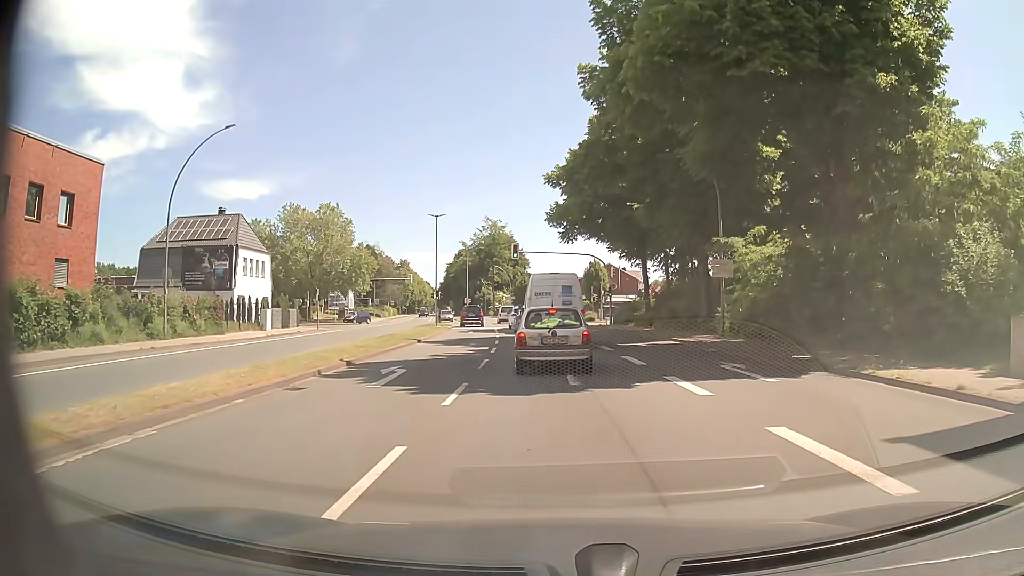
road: primary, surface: asphalt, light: Day
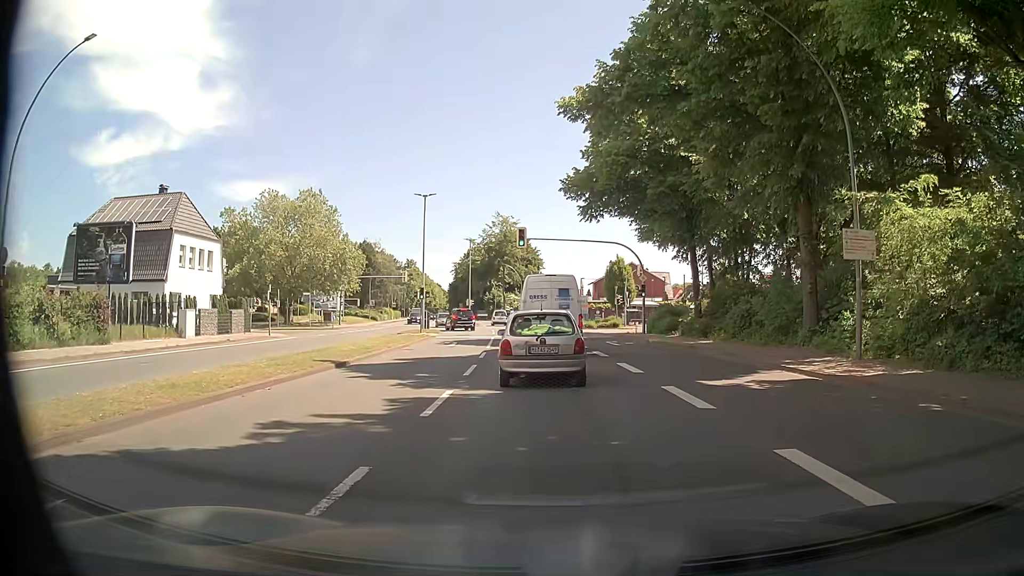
(0.0, +12.6) m; -2°
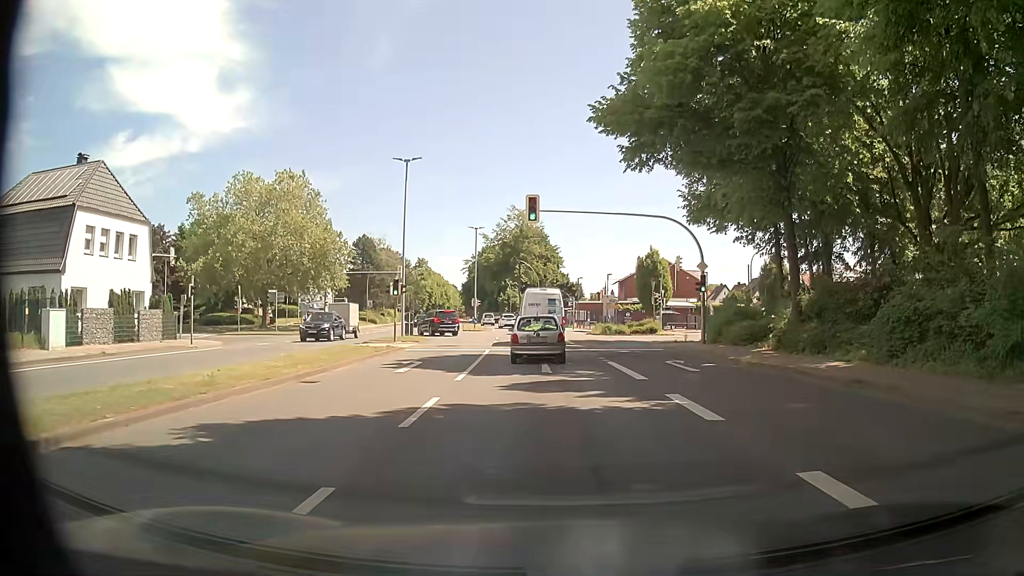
(0.0, +13.1) m; 0°
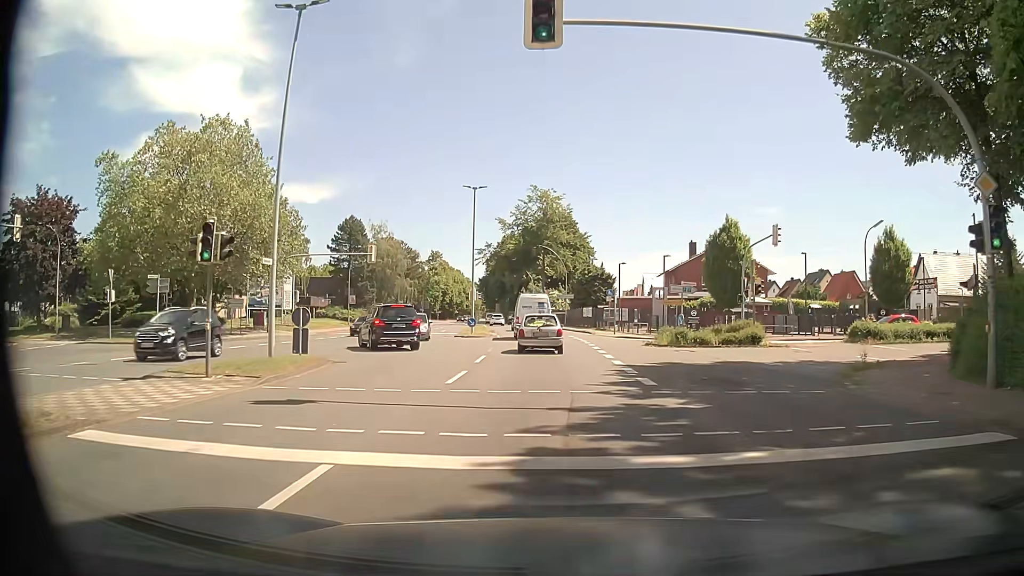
(-0.4, +21.5) m; -2°
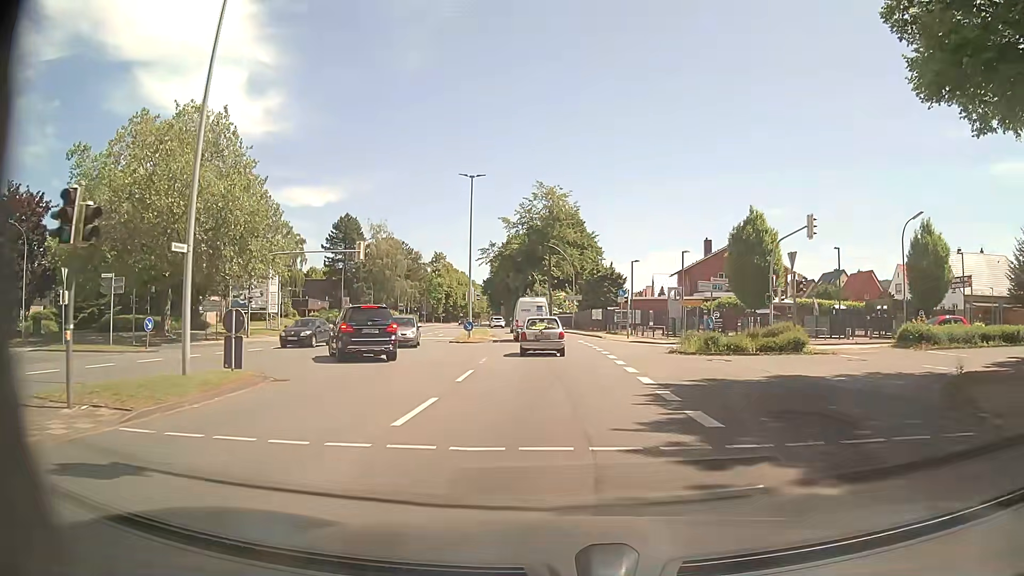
(0.0, +4.9) m; -1°
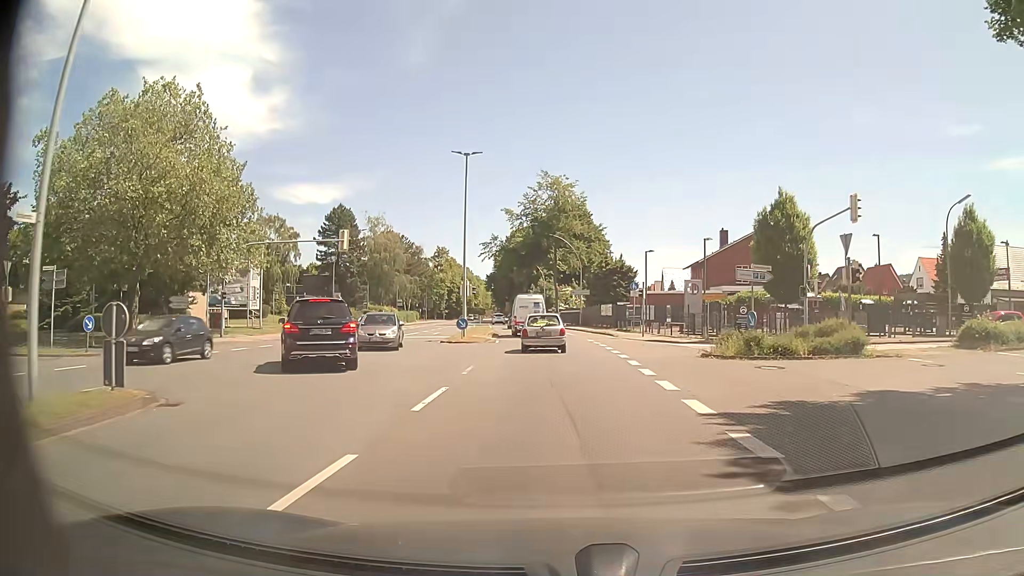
(0.0, +5.0) m; -1°
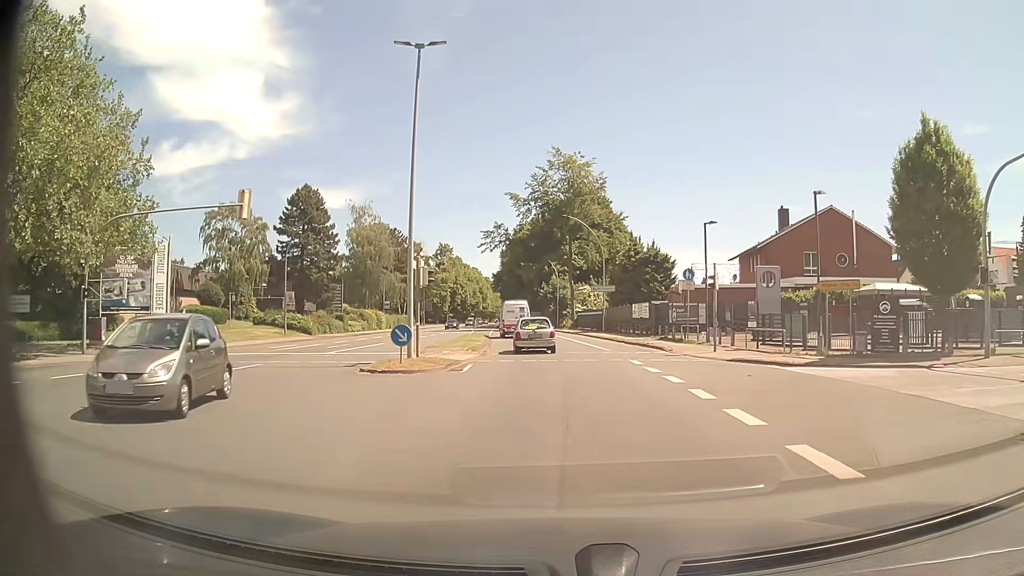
(+0.1, +16.1) m; 0°
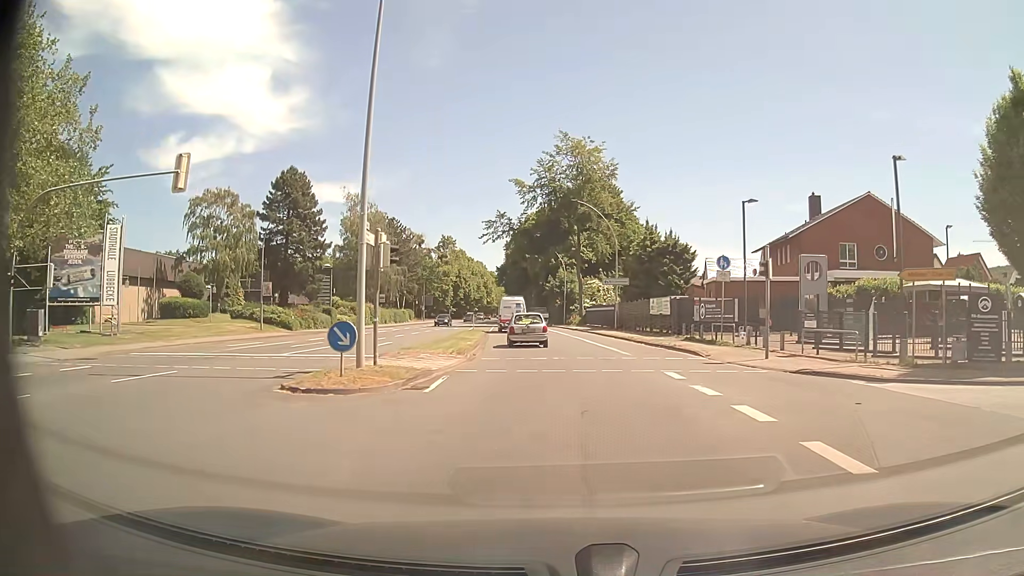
(-0.1, +5.8) m; -1°
(0, +10) (0, +20) (-1, +30) (-2, +40) (-3, +50) (-4, +60) (-5, +70) (-6, +80) (-7, +90) (-8, +100) m
